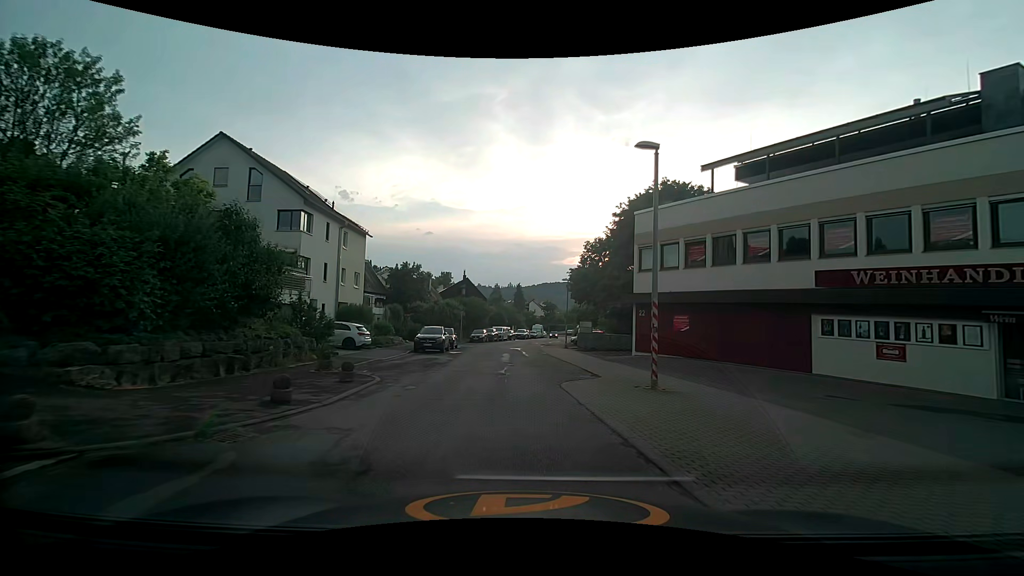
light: Day
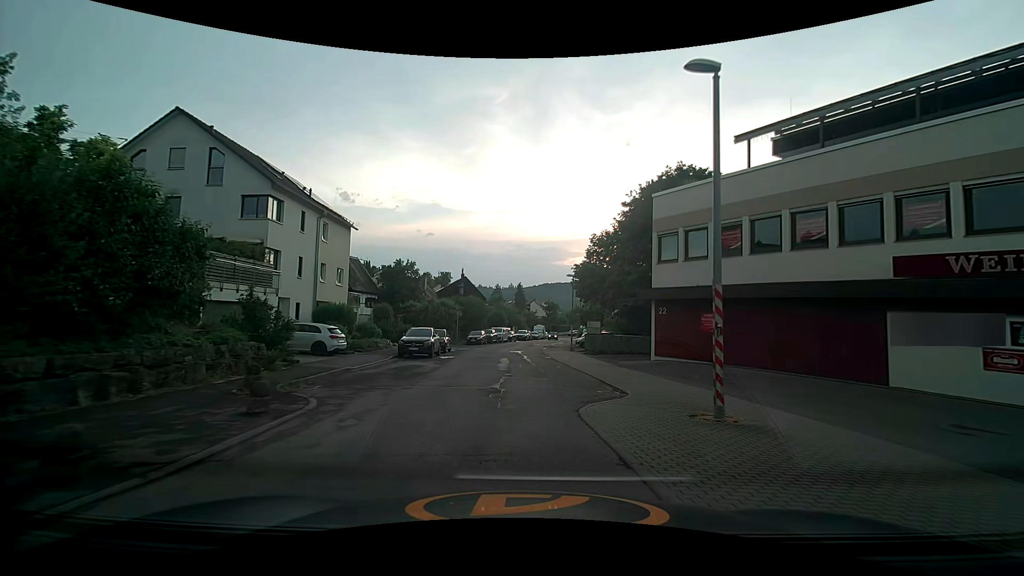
(0.0, +4.1) m; -1°
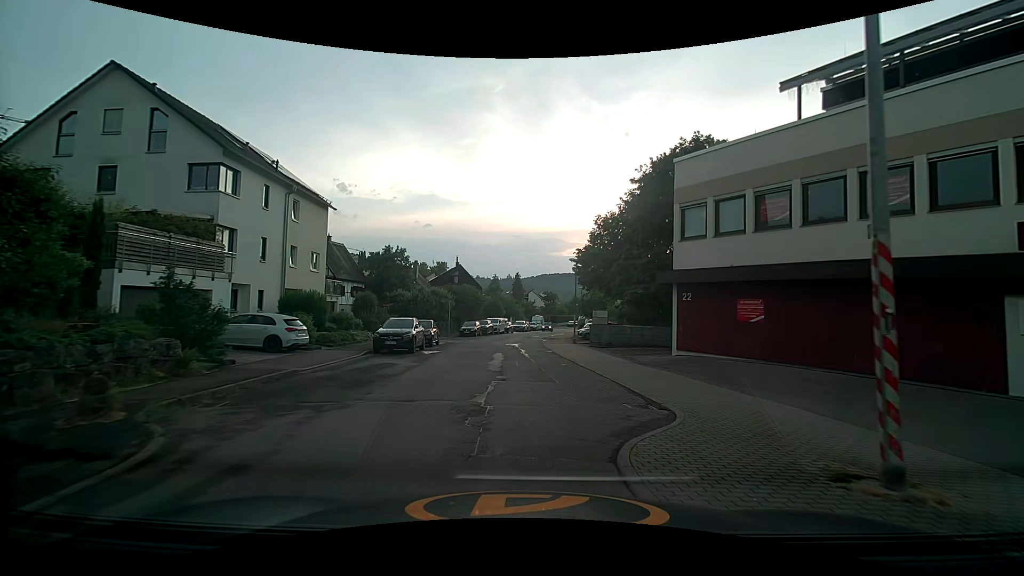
(0.0, +4.0) m; 0°
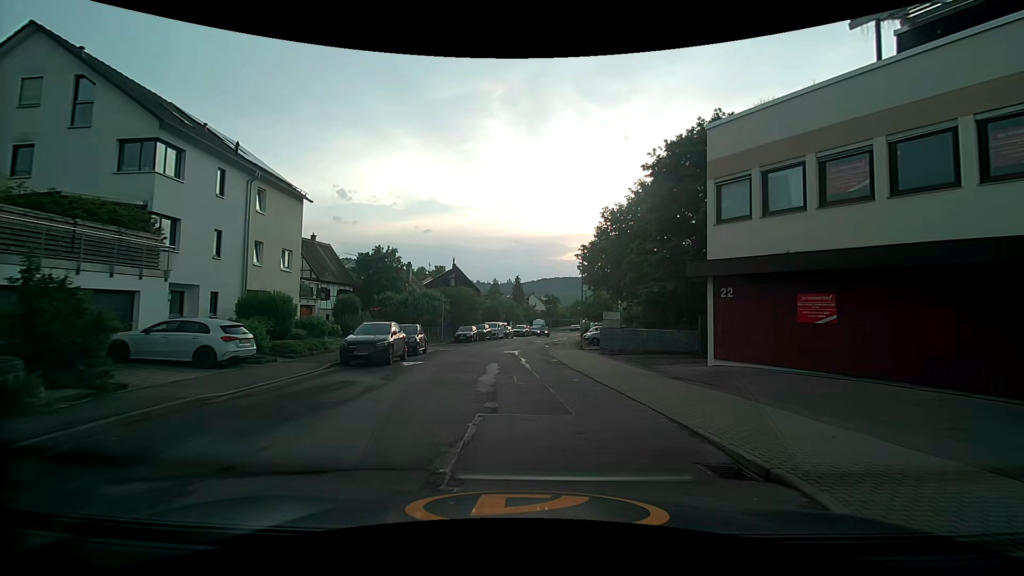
(0.0, +4.1) m; 0°
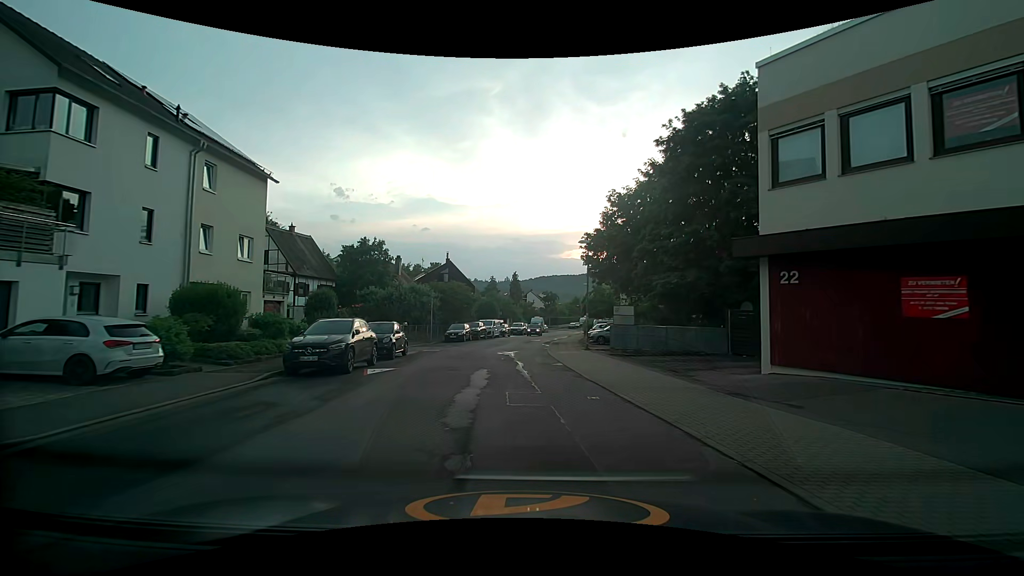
(0.0, +4.1) m; +1°
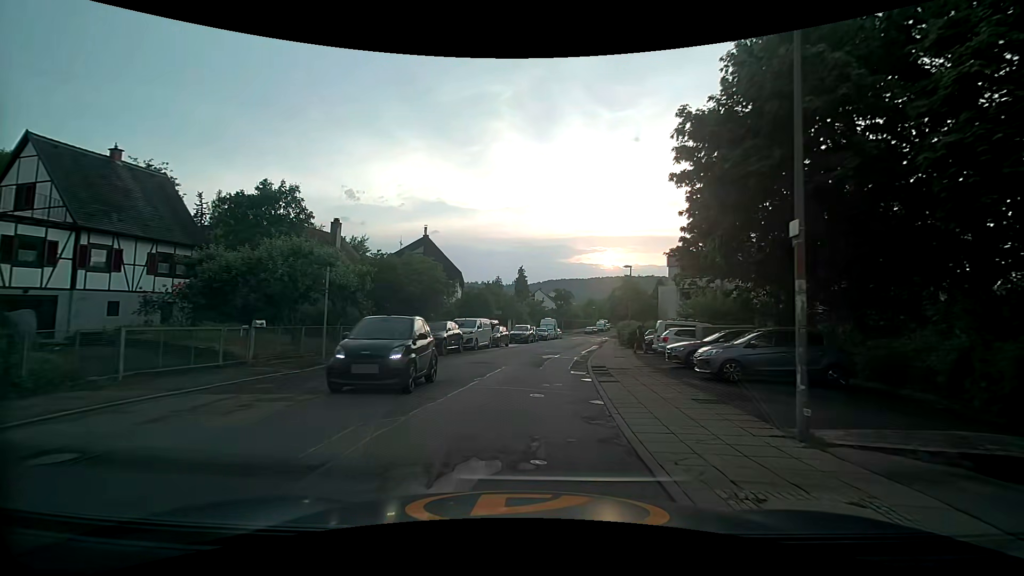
(-0.3, +21.4) m; -2°
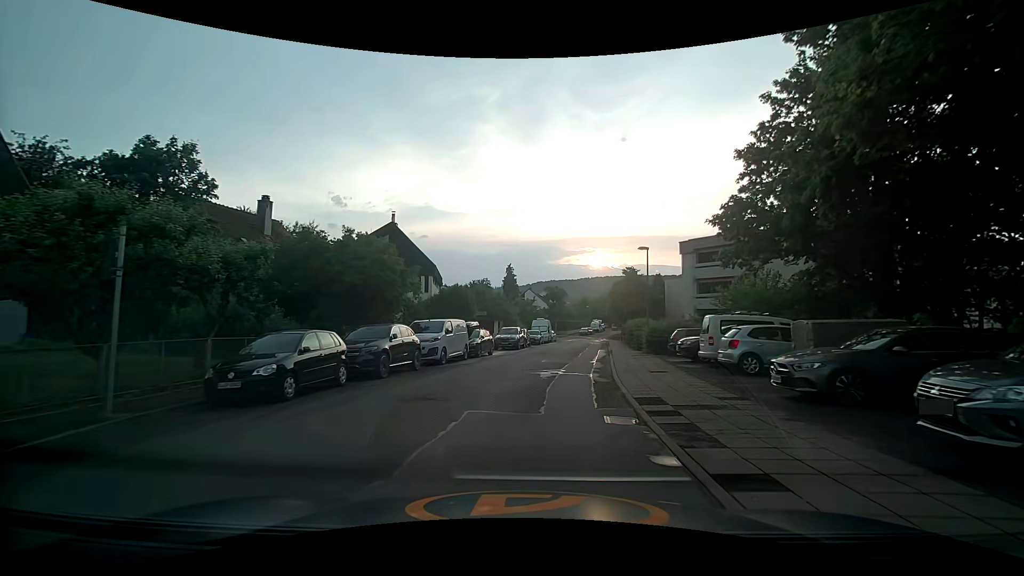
(+0.2, +8.6) m; +2°
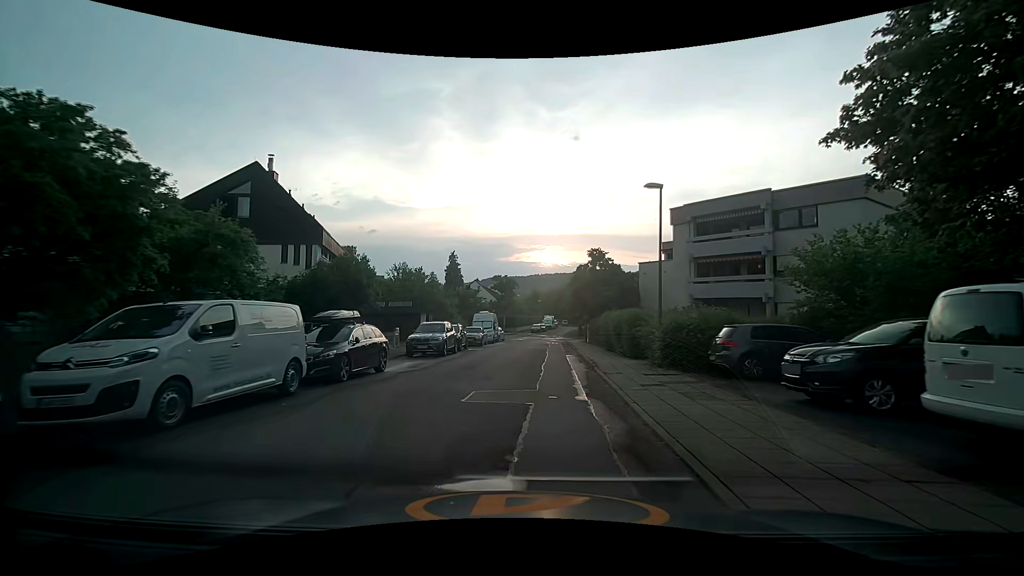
(+0.6, +13.0) m; +5°
